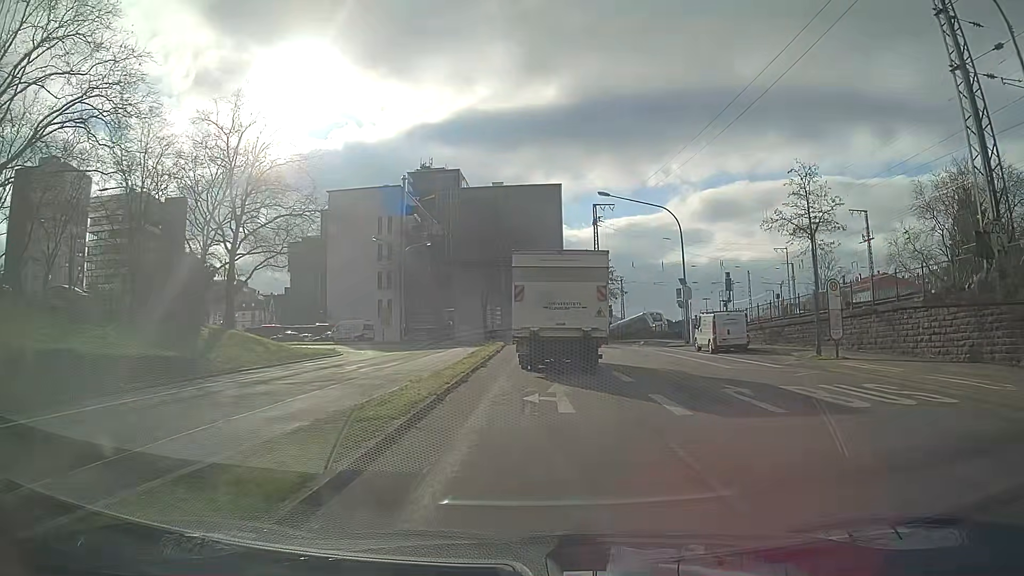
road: secondary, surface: asphalt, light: Day
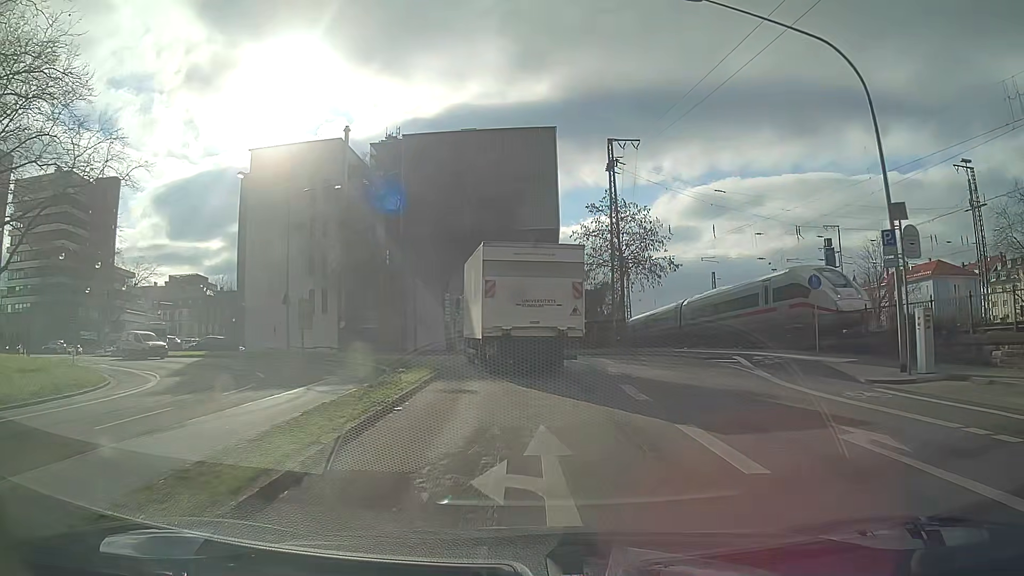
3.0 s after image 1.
(+0.3, +28.0) m; +1°
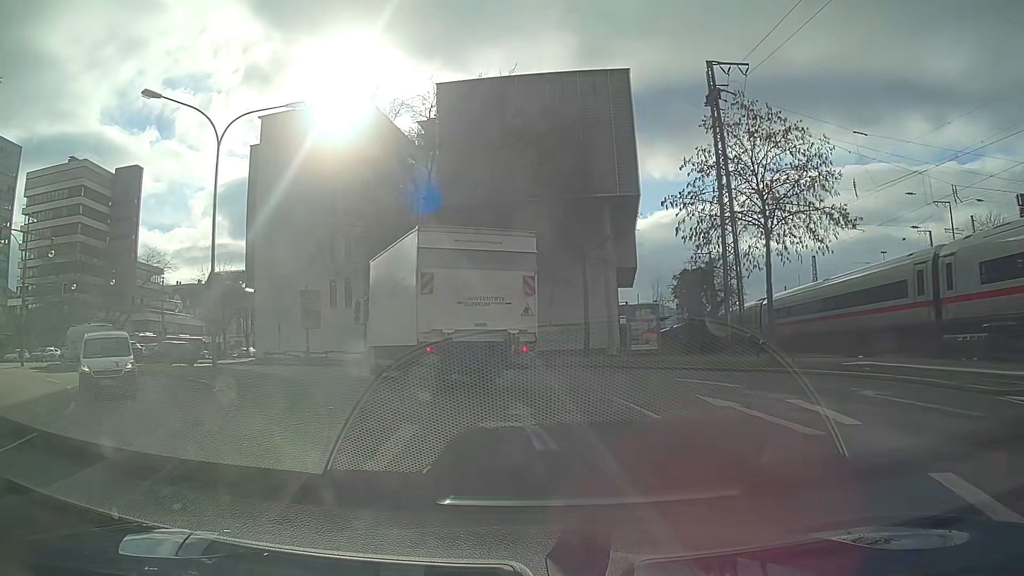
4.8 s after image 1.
(-0.3, +15.3) m; -5°
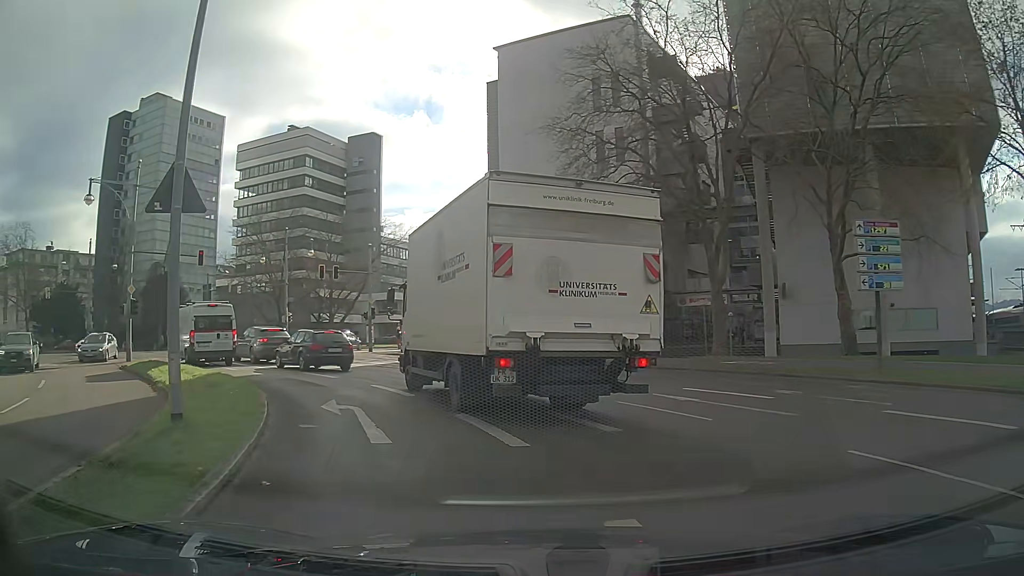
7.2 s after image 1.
(-2.9, +15.6) m; -24°
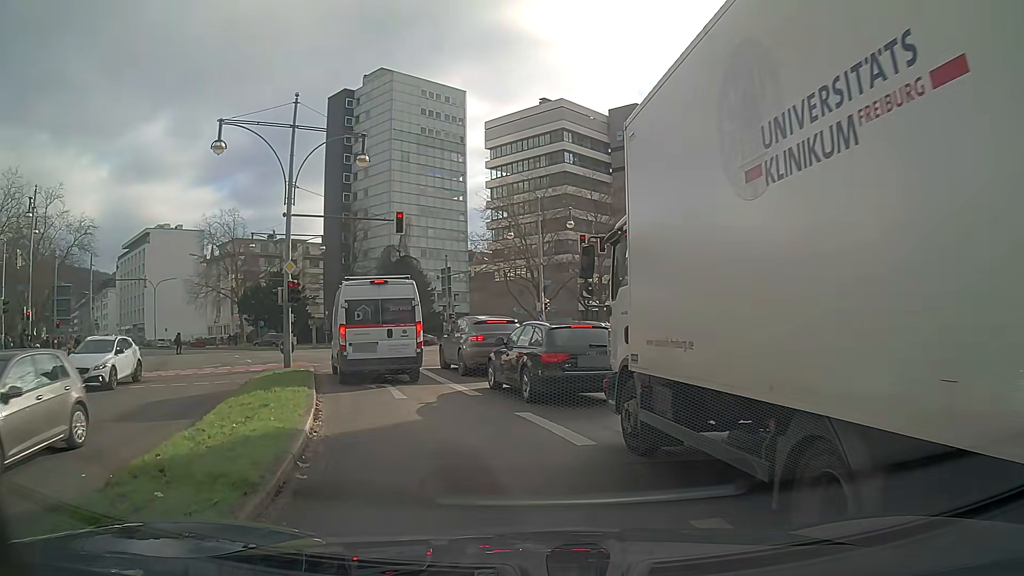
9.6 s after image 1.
(-2.4, +11.1) m; -23°
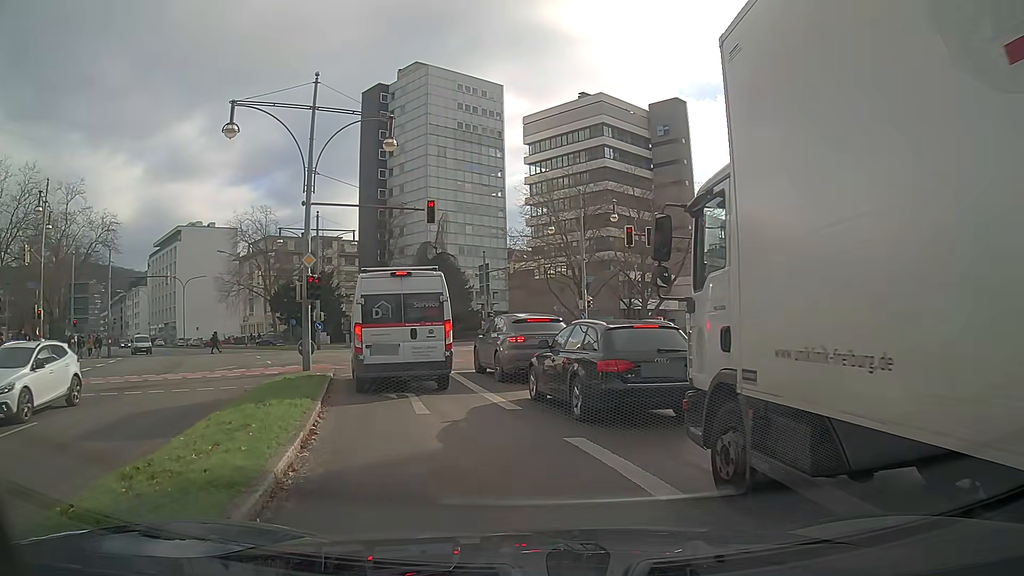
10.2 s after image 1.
(-0.1, +2.3) m; -5°
